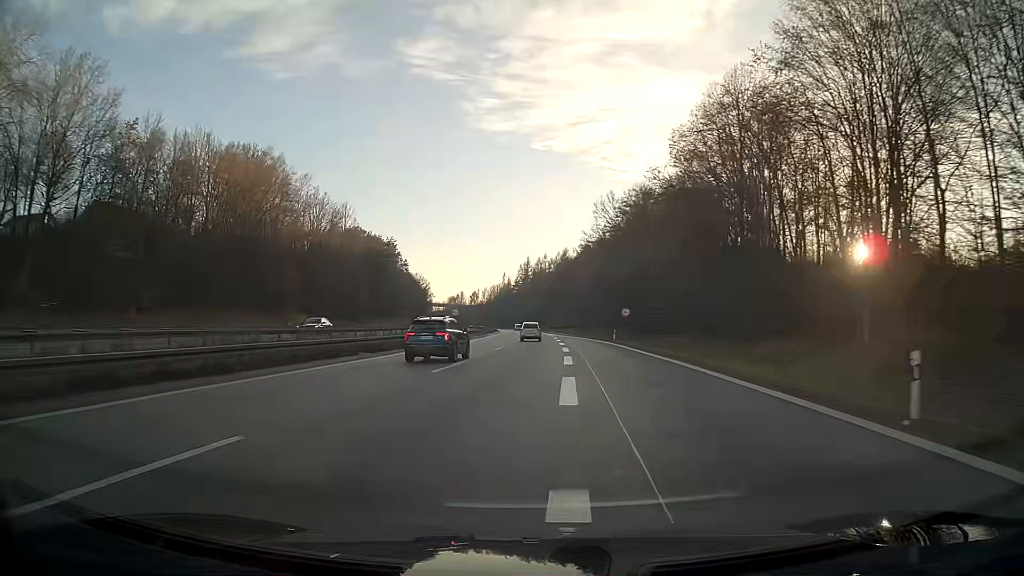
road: motorway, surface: asphalt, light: Day
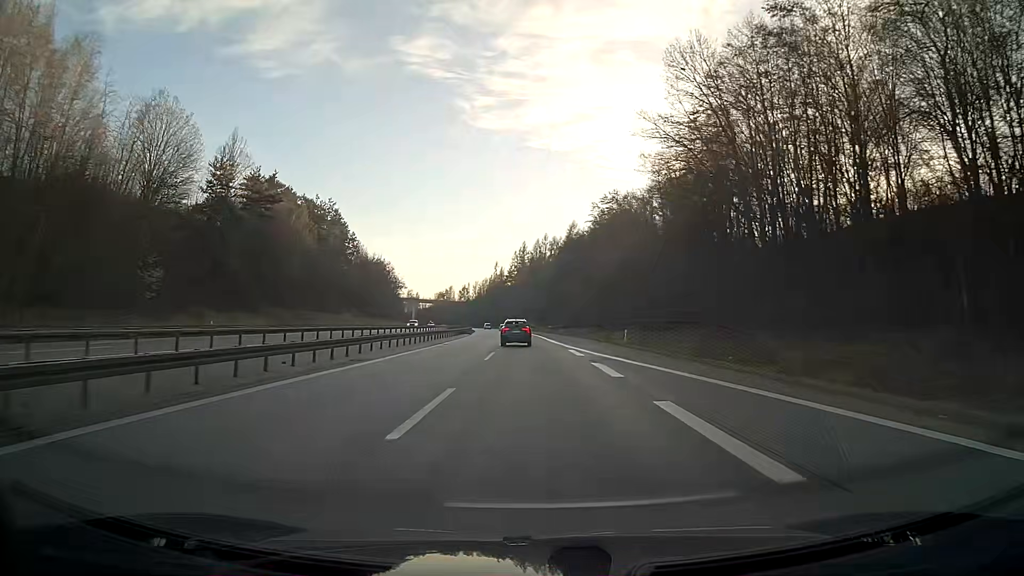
(+0.4, +66.0) m; 0°
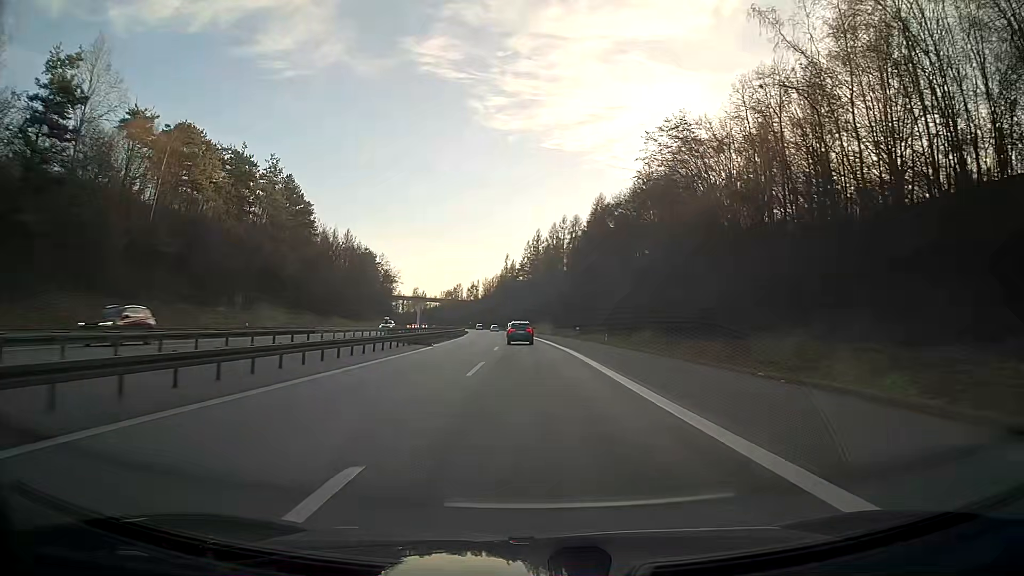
(-0.5, +43.6) m; -1°
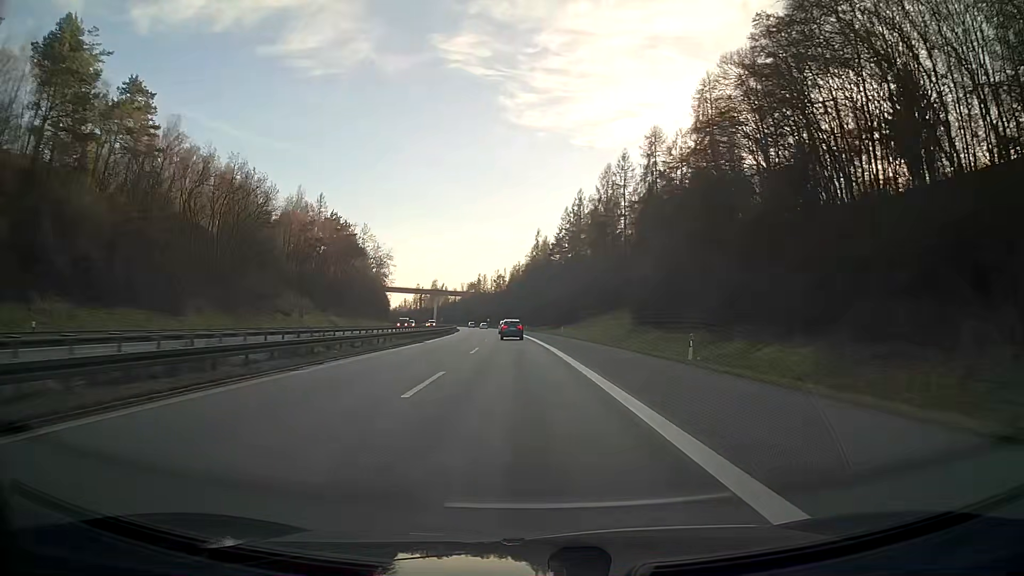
(-2.0, +78.2) m; -3°
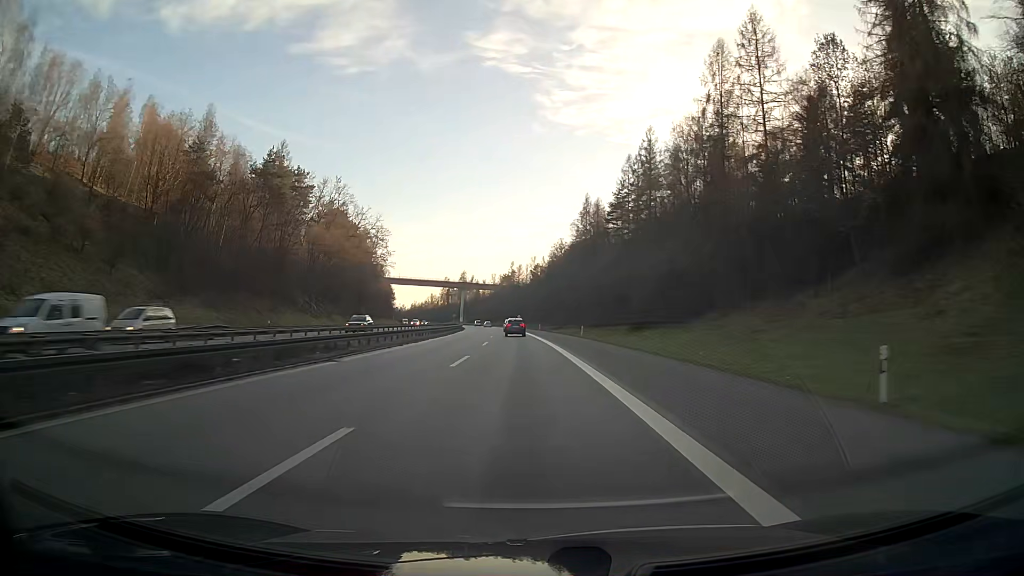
(-2.0, +63.9) m; -3°
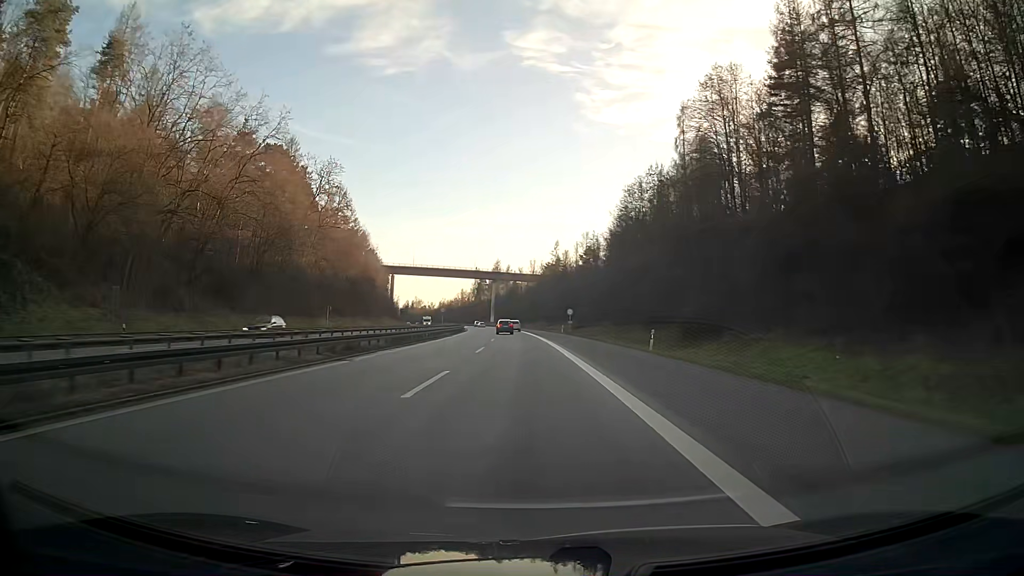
(-2.5, +79.6) m; -4°
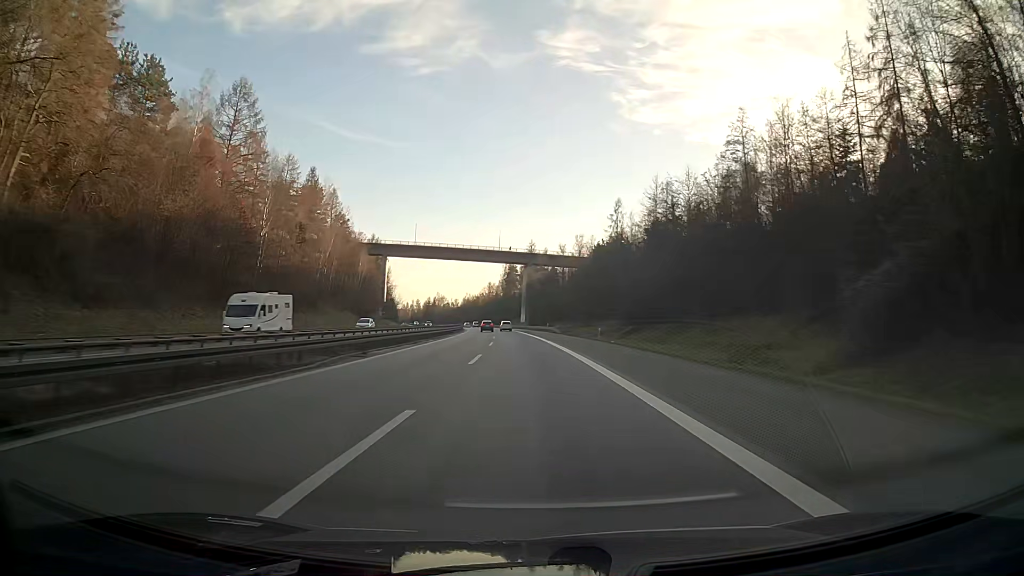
(-2.3, +79.8) m; -3°
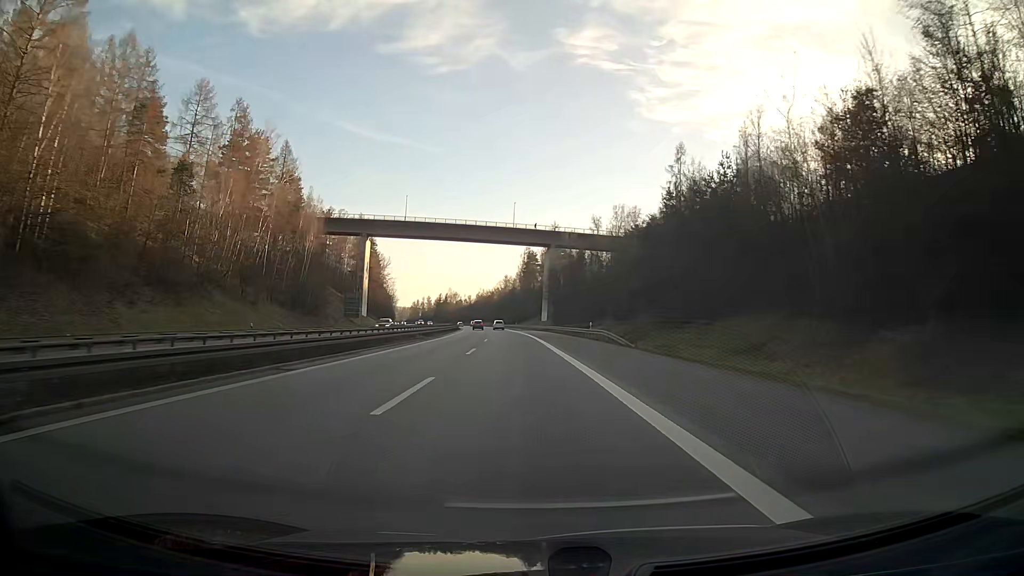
(-0.8, +48.1) m; -2°
